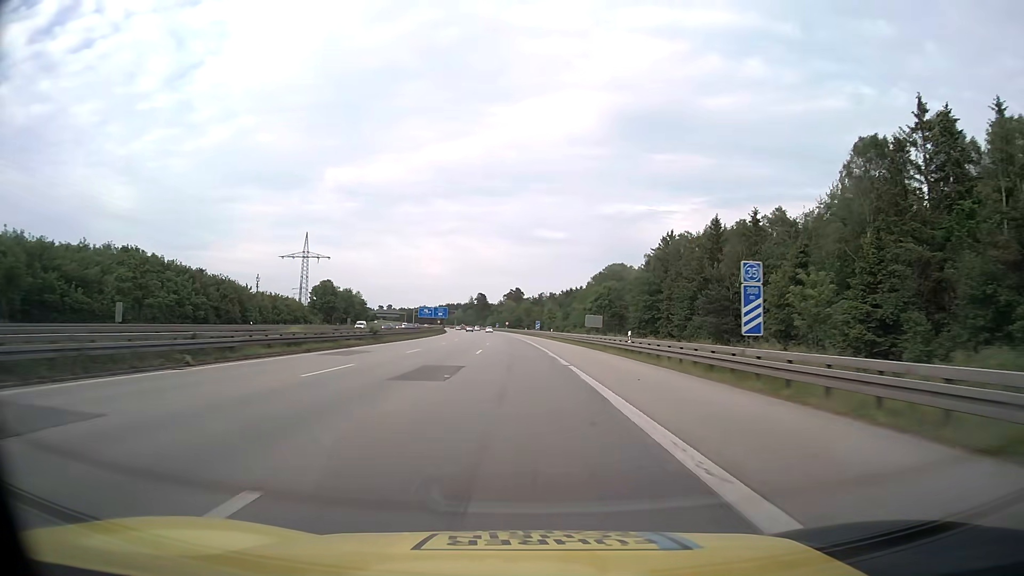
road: motorway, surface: asphalt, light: Day
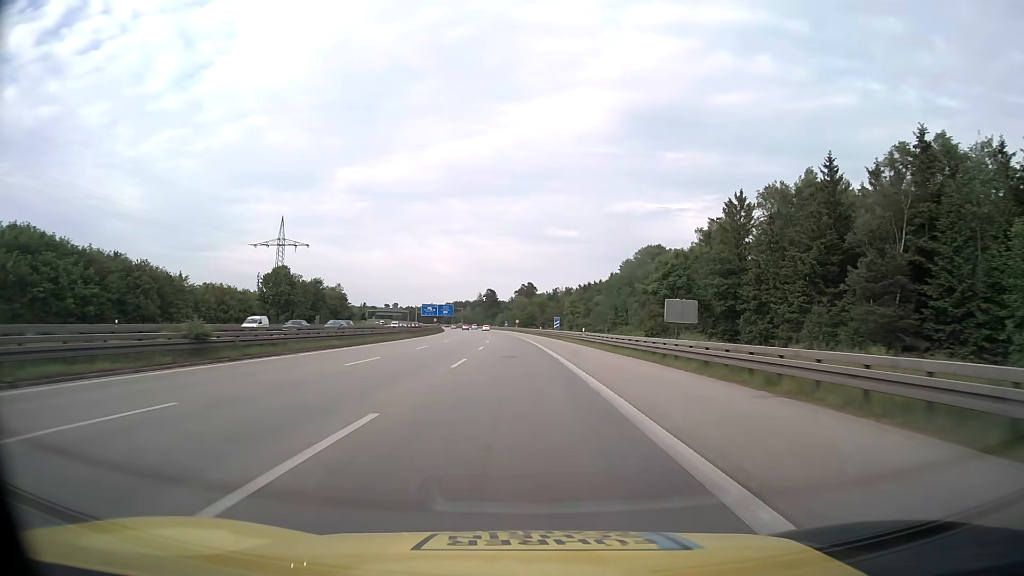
(-0.3, +31.6) m; -1°
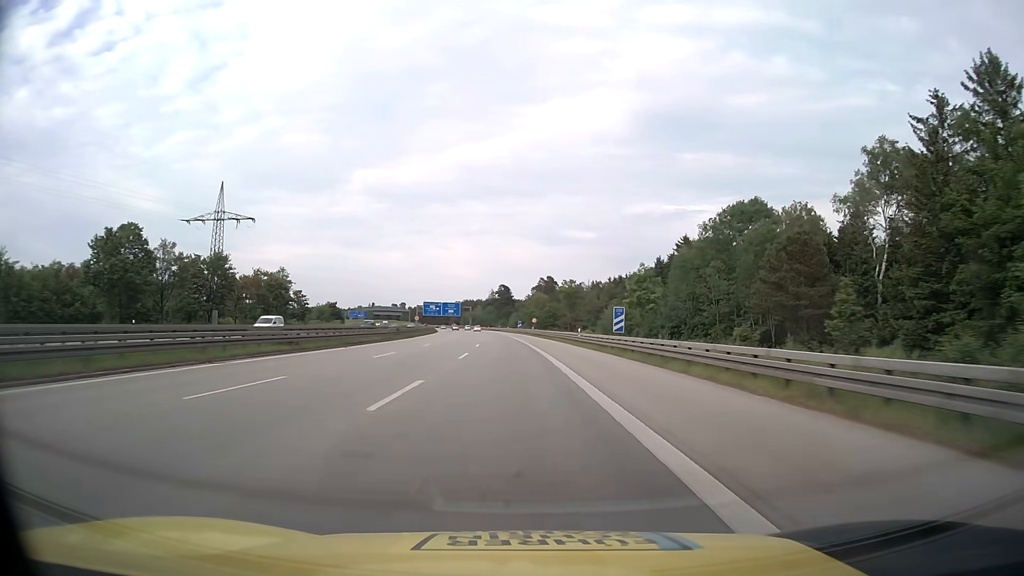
(-0.7, +47.4) m; -1°
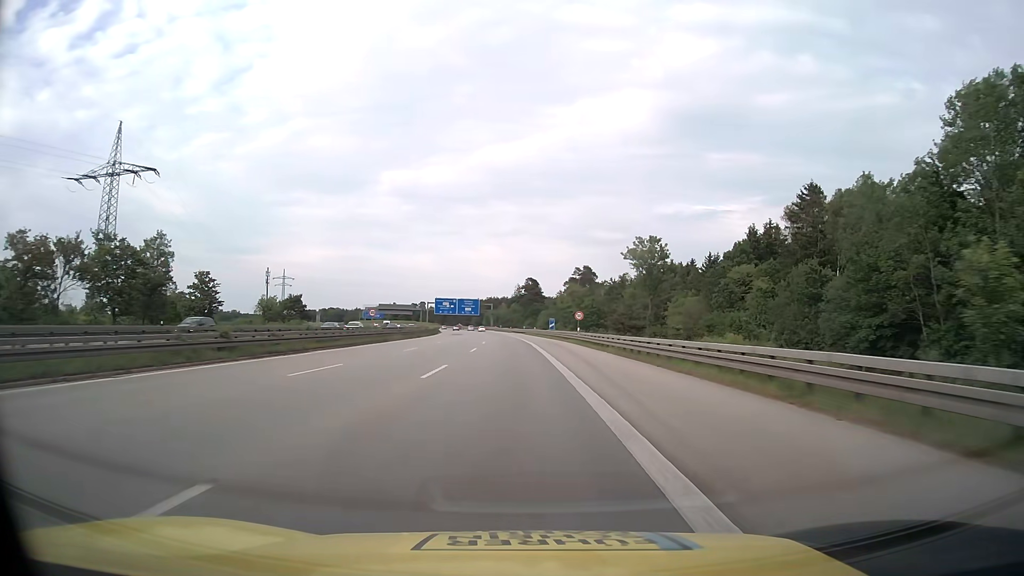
(-0.8, +47.4) m; -2°
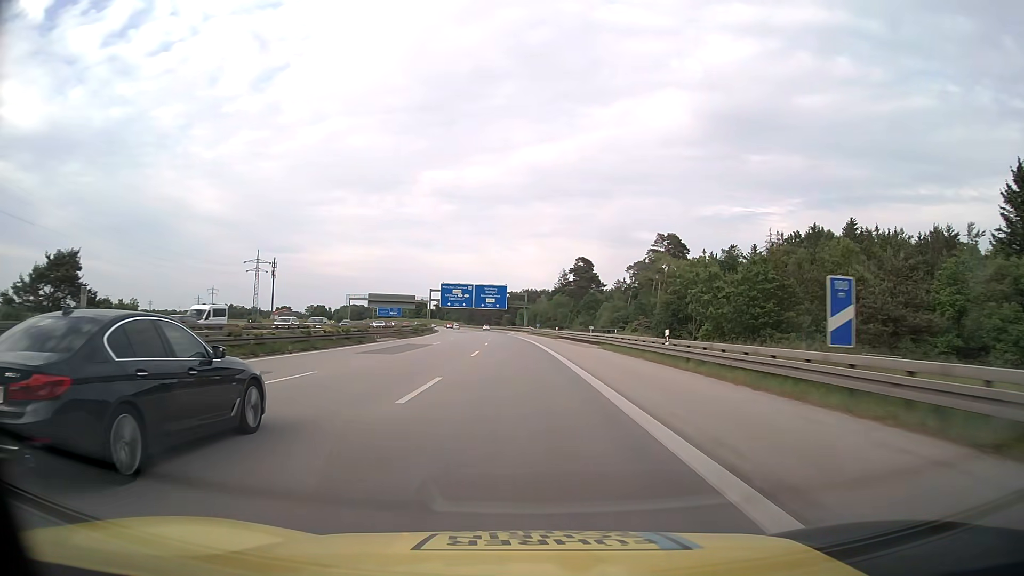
(-2.8, +78.9) m; -4°
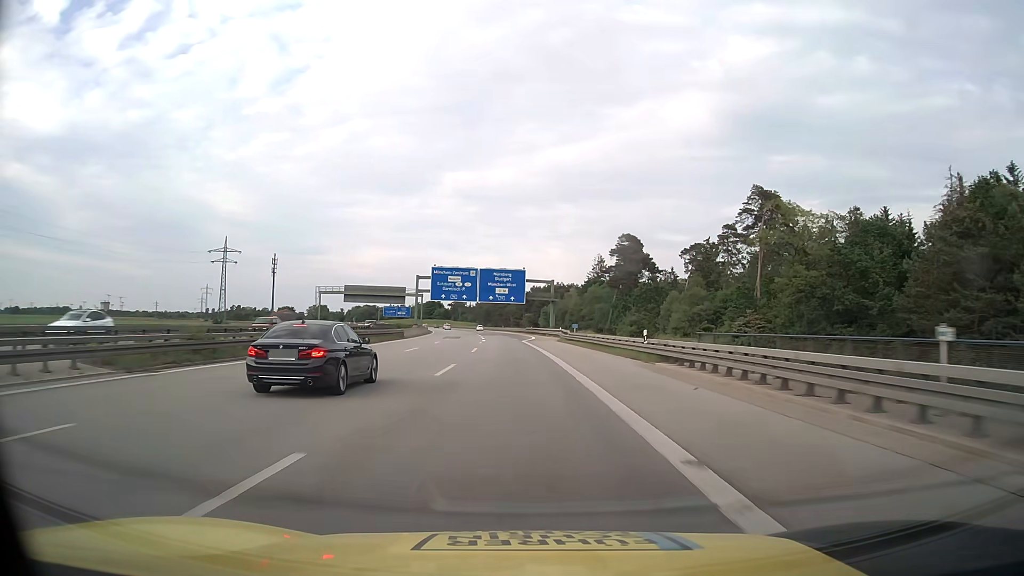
(-0.5, +47.4) m; -2°
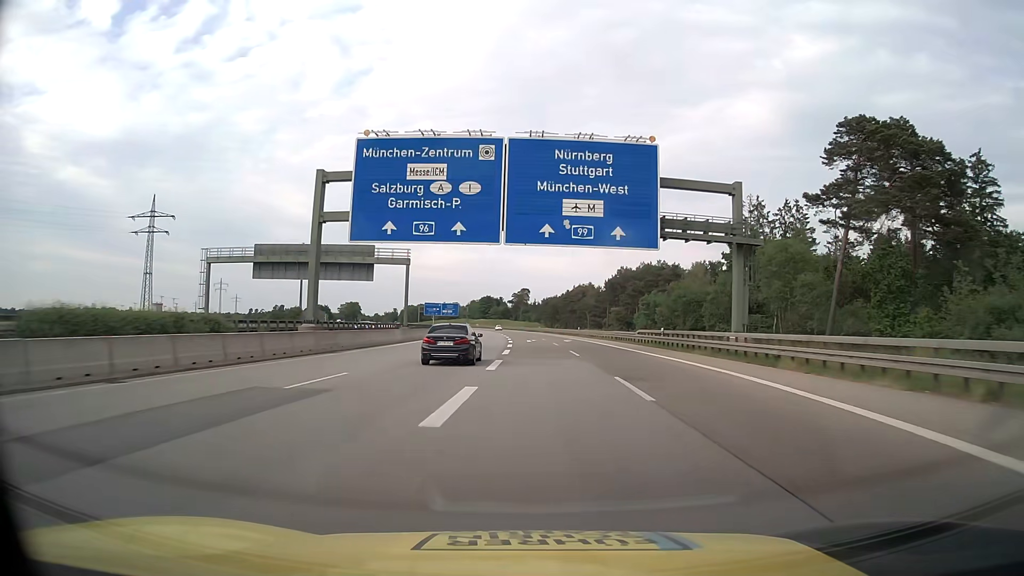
(-3.4, +78.8) m; -6°
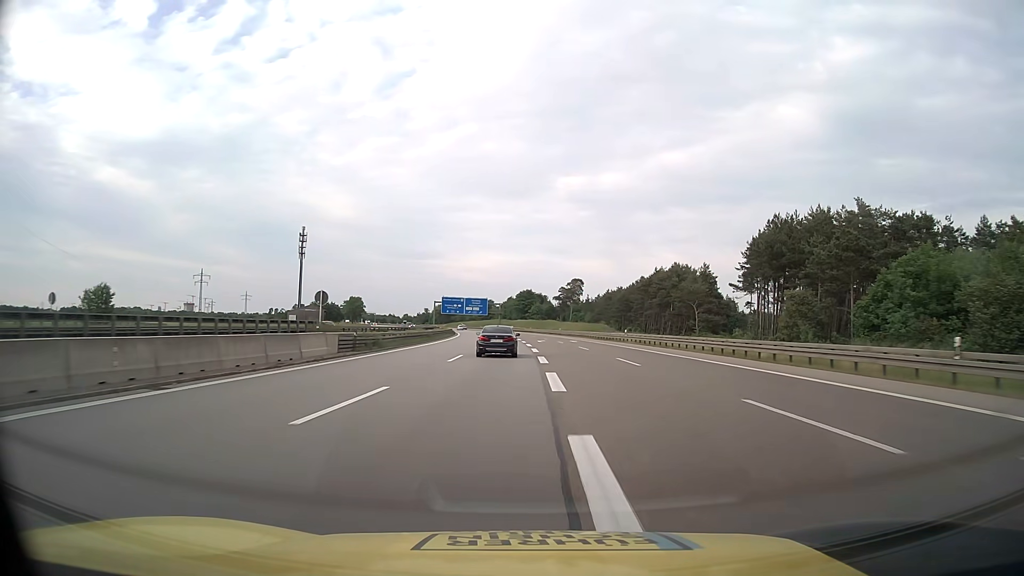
(-2.9, +79.0) m; -4°
(0, +10) (0, +20) (0, +30) (0, +40) (-1, +50) (-1, +60) (-1, +70) (-2, +80) (-3, +90) (-3, +100) m
